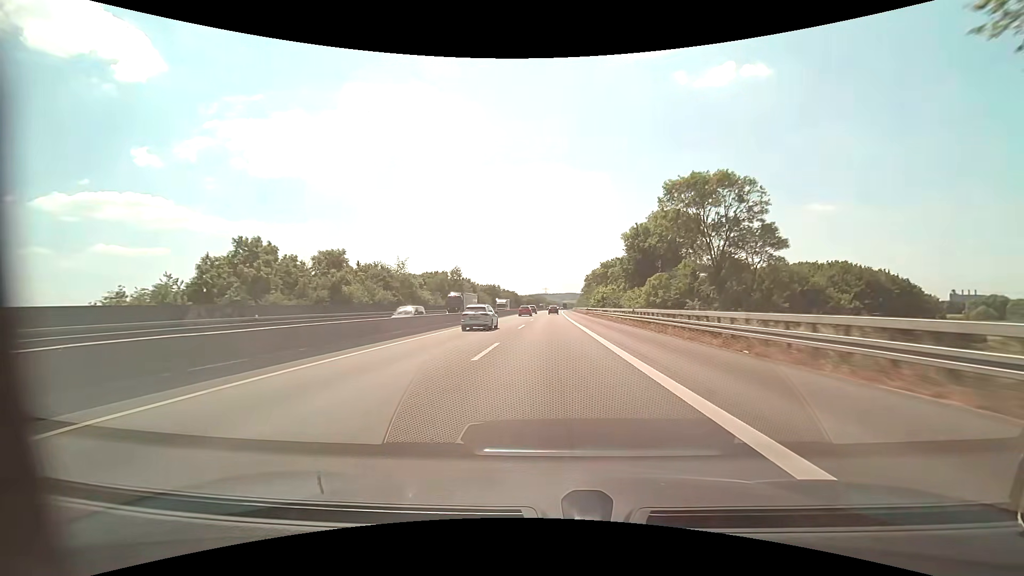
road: motorway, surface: asphalt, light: Day
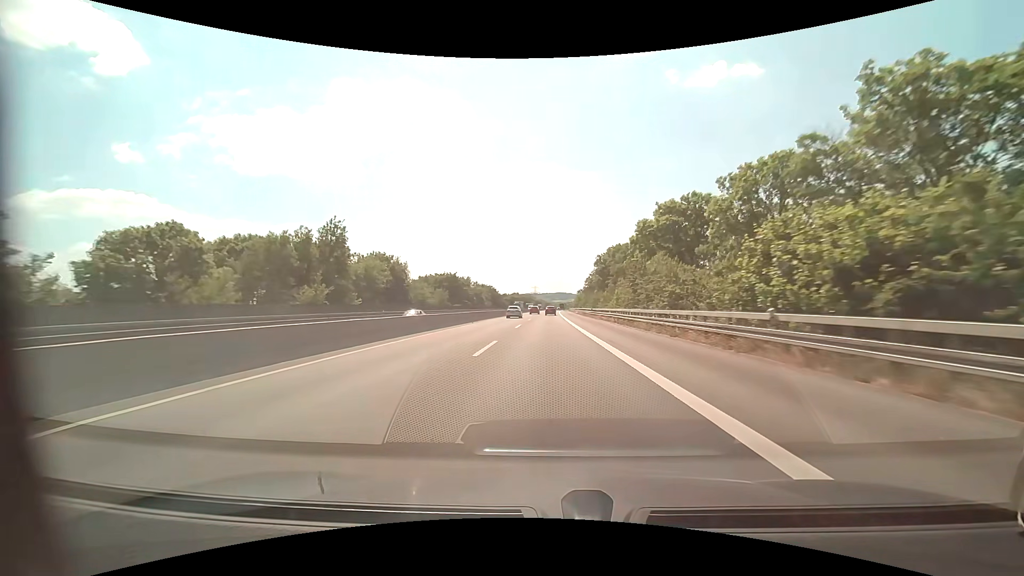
(+0.8, +71.4) m; +1°
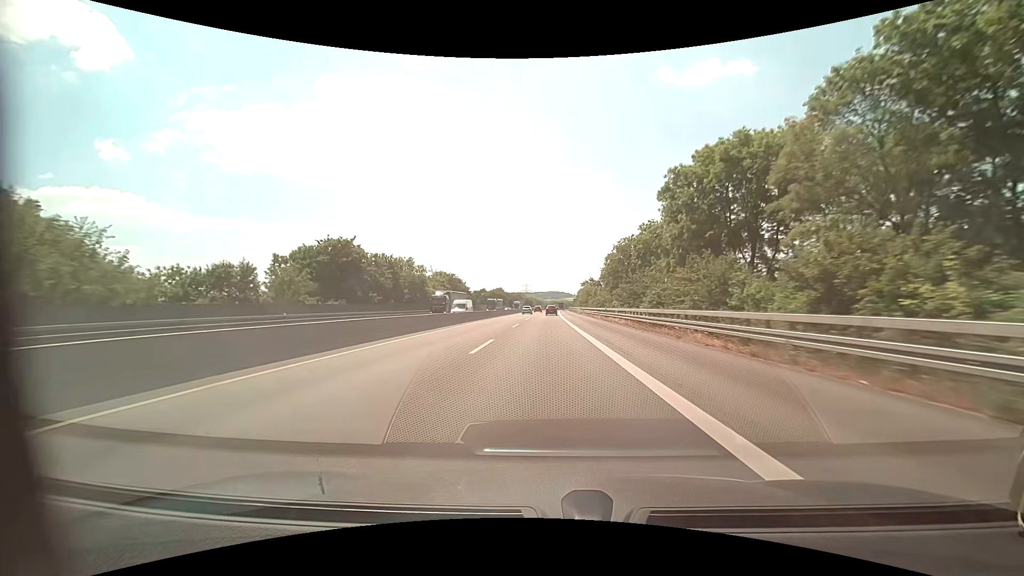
(+0.7, +71.7) m; +1°
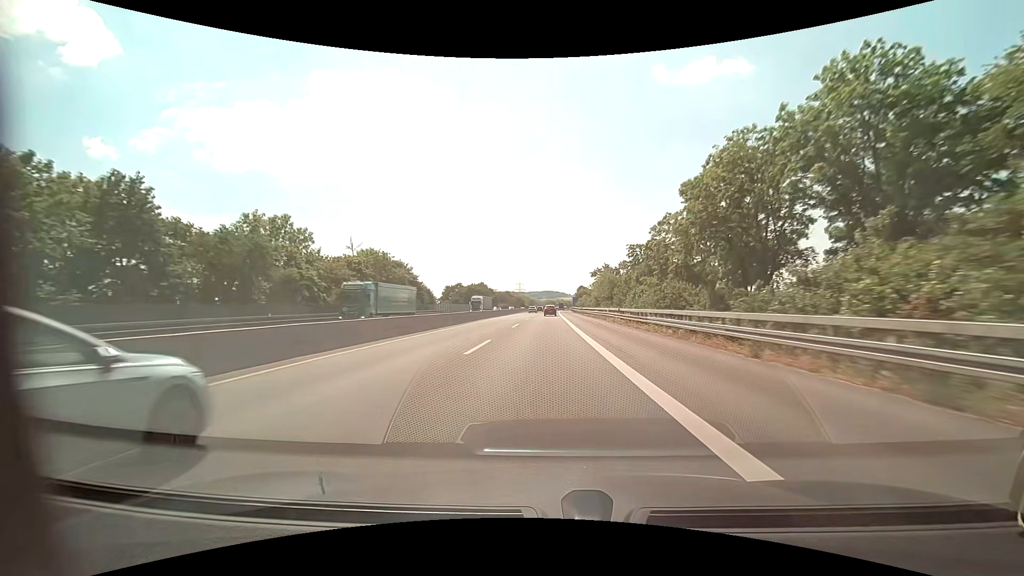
(+0.2, +54.4) m; +1°
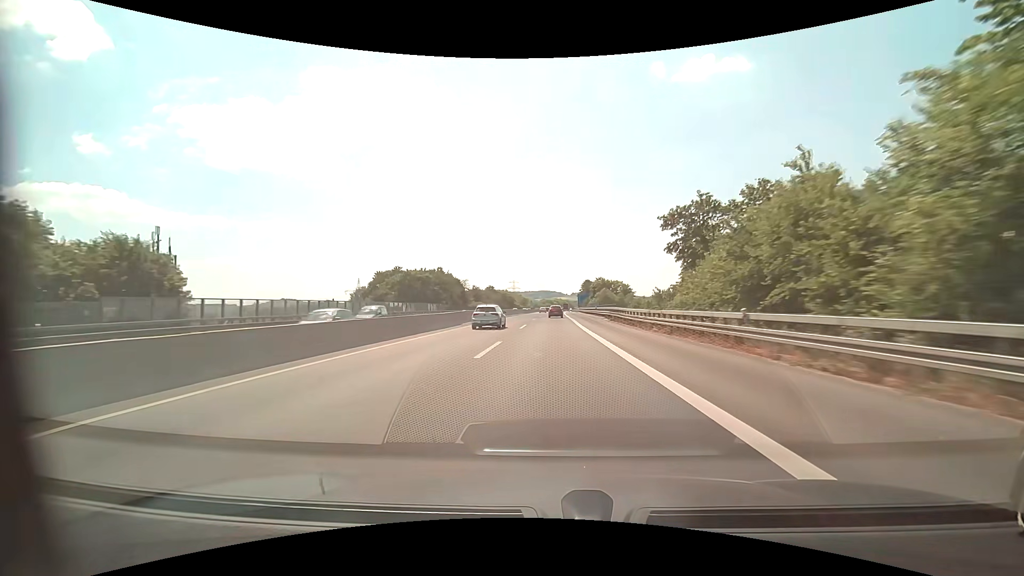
(+0.3, +73.4) m; 0°
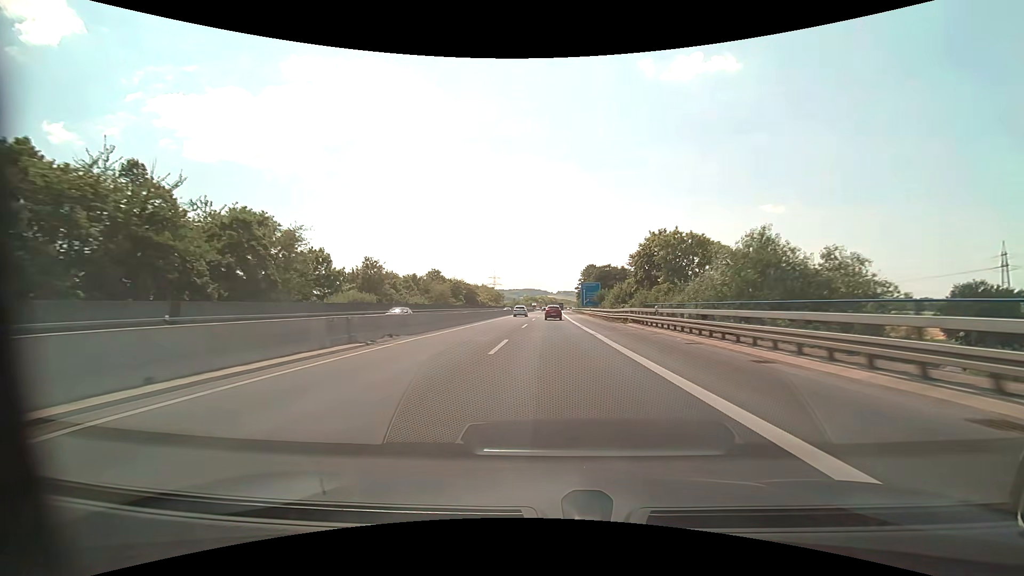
(+1.0, +89.1) m; +2°
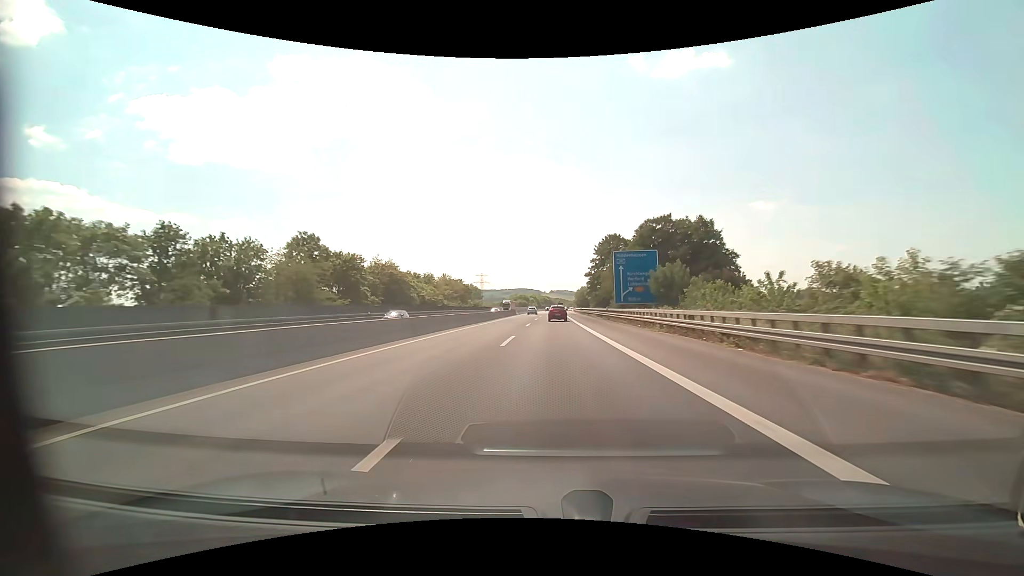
(+0.5, +69.1) m; +1°
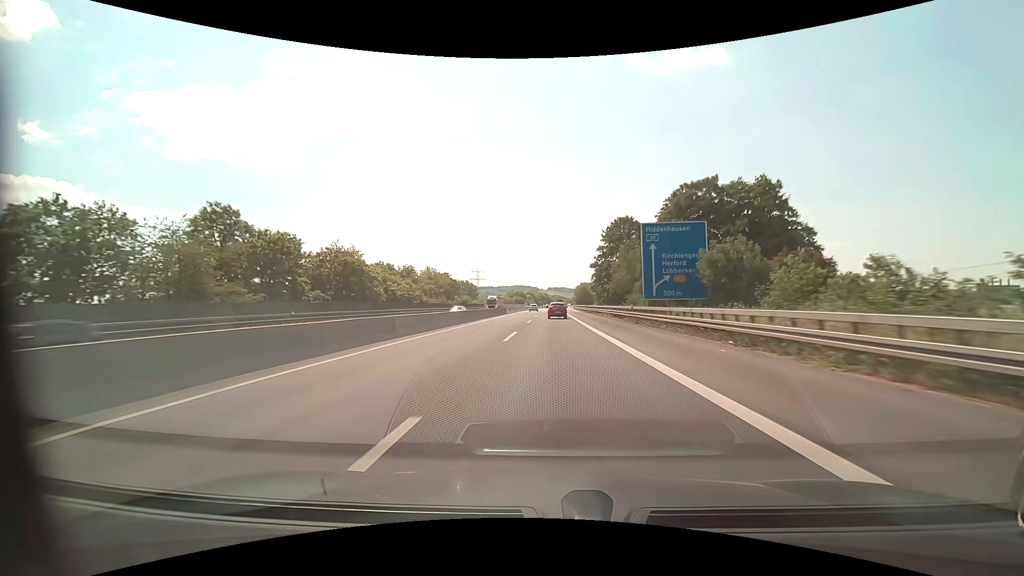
(0.0, +17.0) m; 0°
(0, +10) (0, +20) (0, +30) (0, +40) (0, +50) (0, +60) (+1, +70) (+1, +80) (+1, +90) (+1, +100) m
